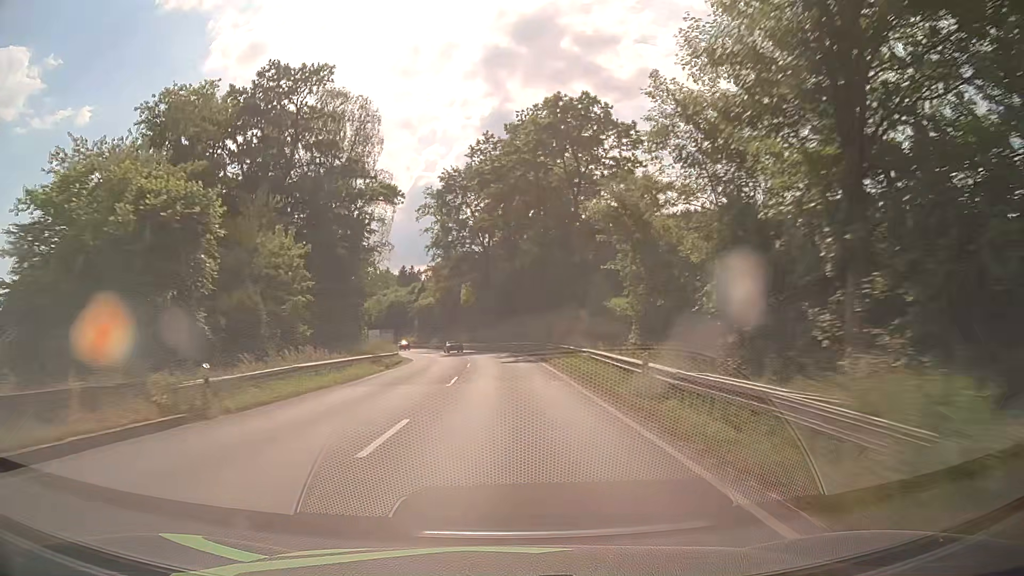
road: primary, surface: asphalt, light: Day
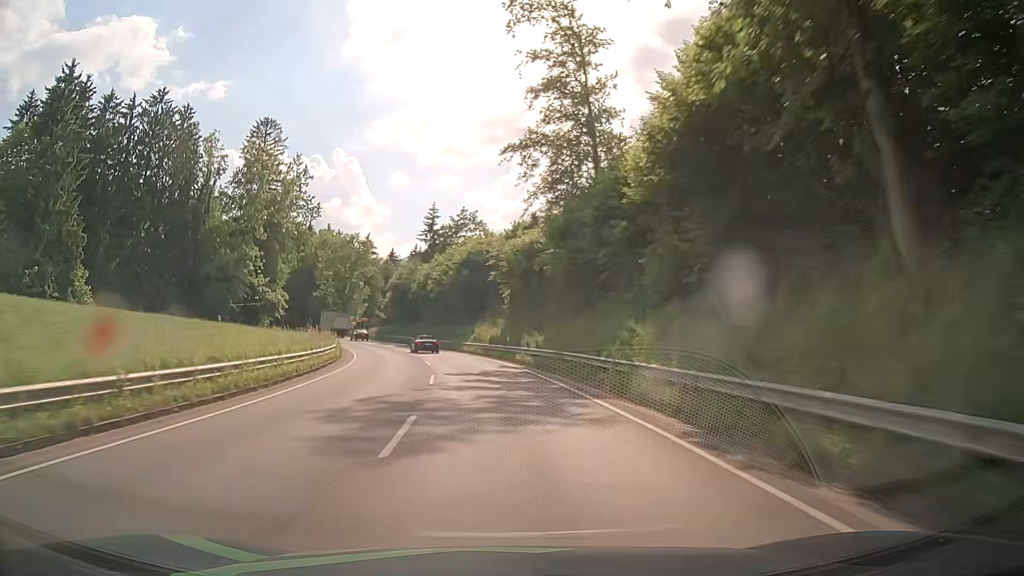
(-5.1, +72.3) m; -11°
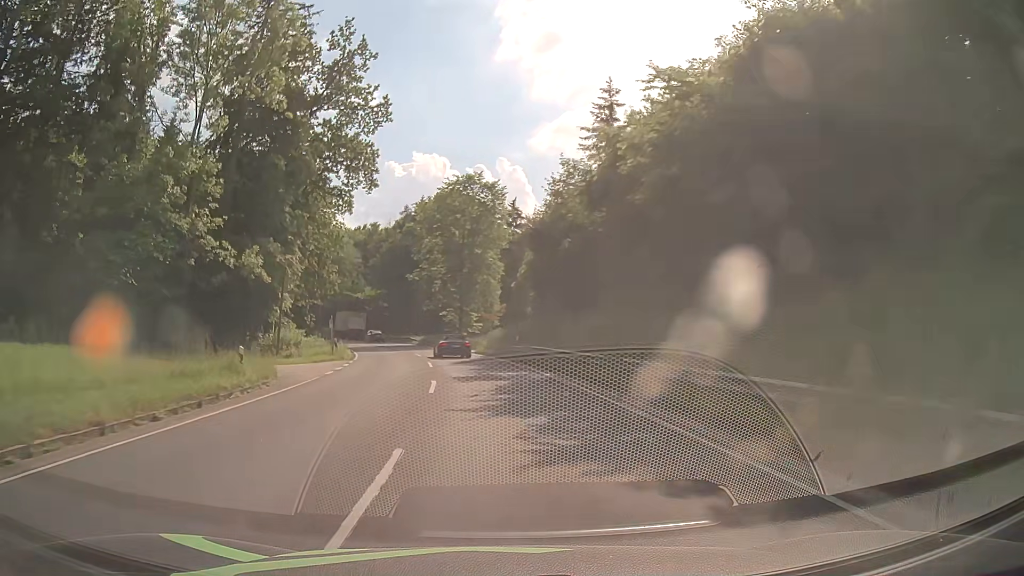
(-6.4, +50.7) m; -15°
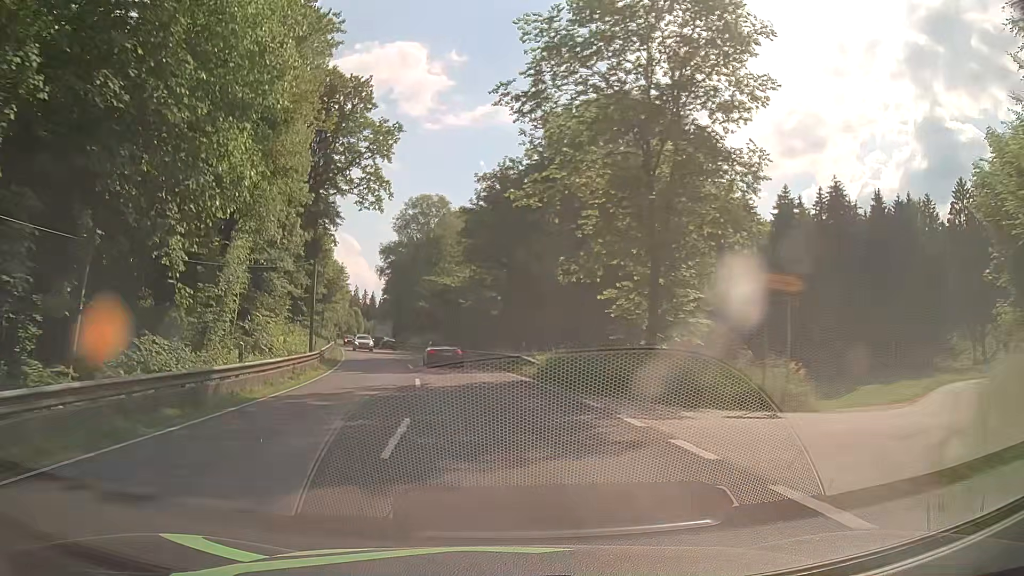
(-4.7, +44.3) m; -12°
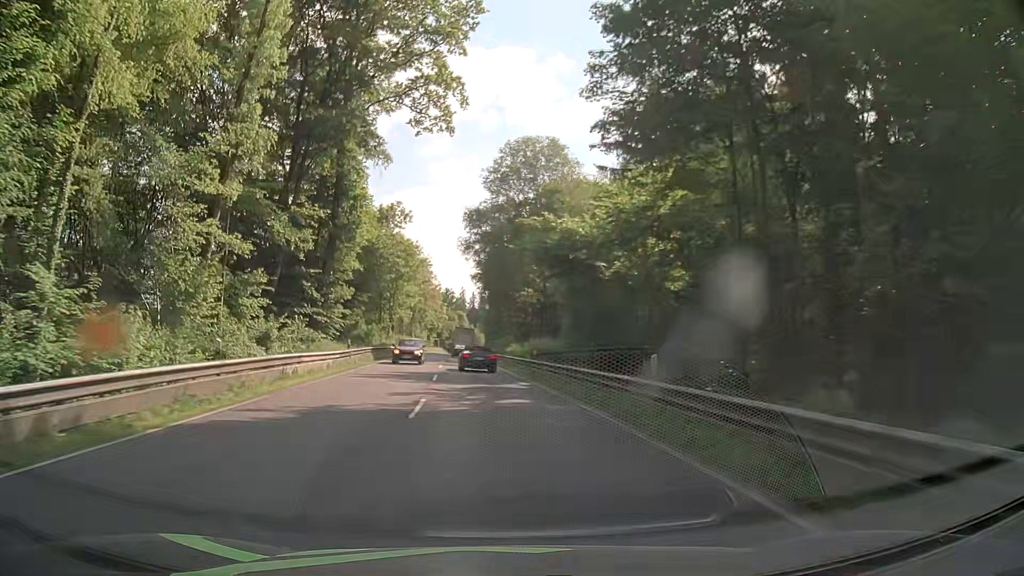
(-3.0, +31.6) m; -10°
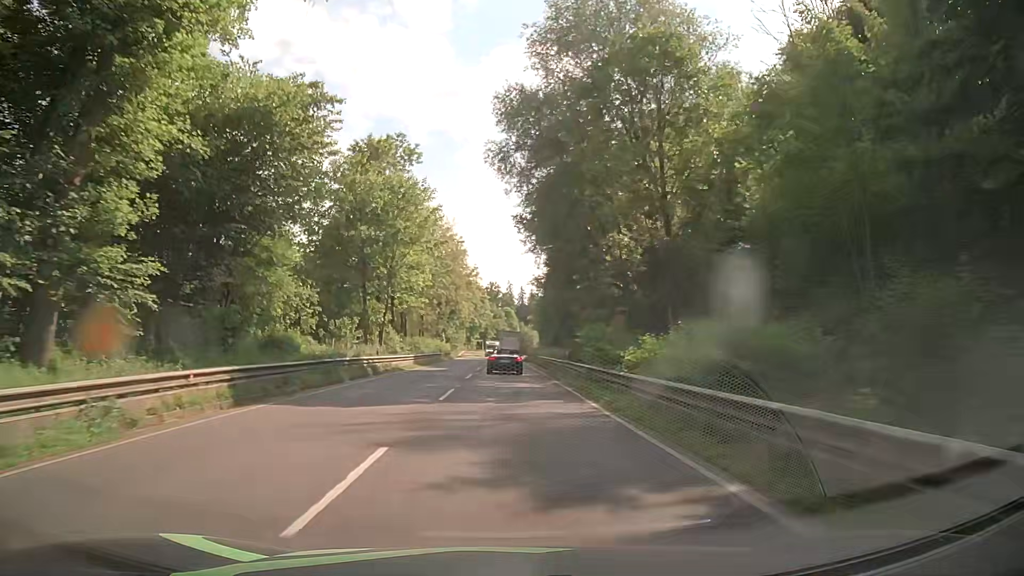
(-1.8, +31.6) m; -5°
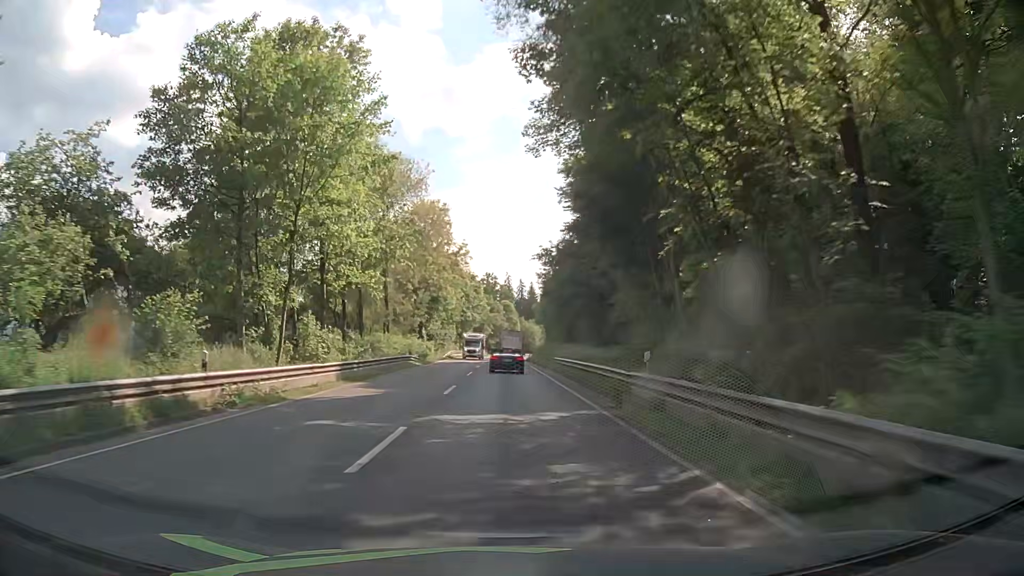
(+0.1, +21.5) m; 0°
